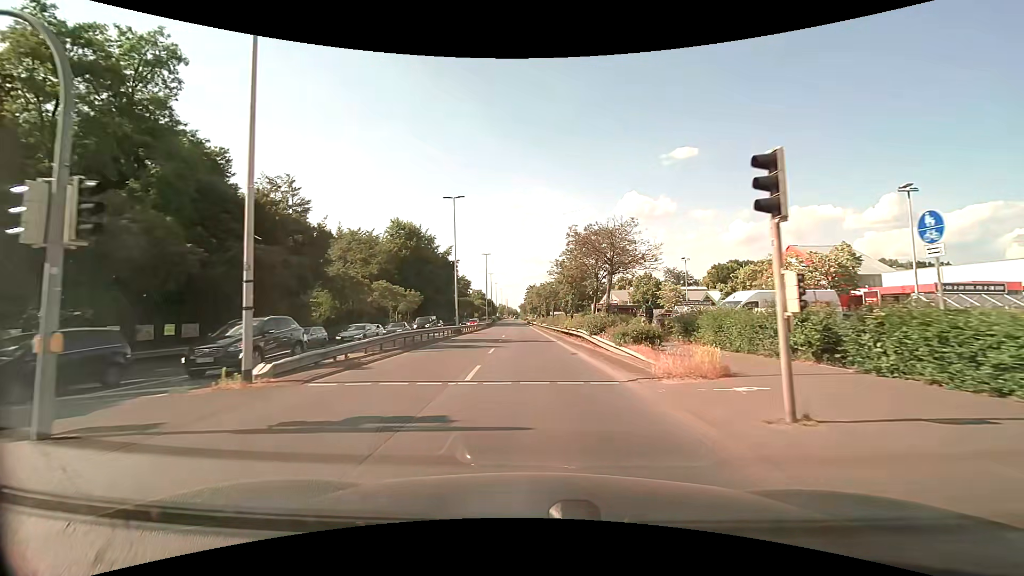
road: primary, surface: asphalt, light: Day
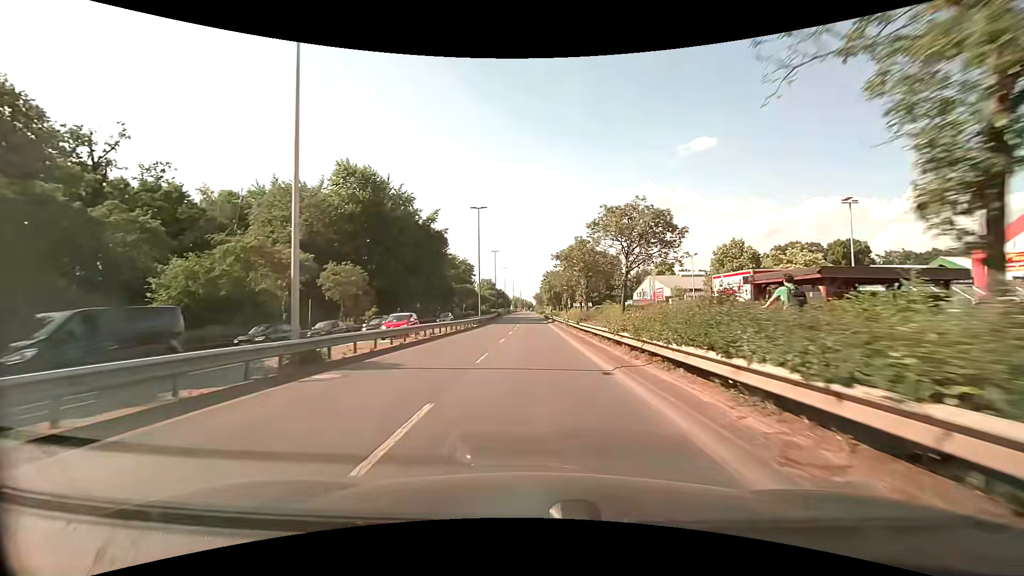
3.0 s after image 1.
(-0.5, +32.8) m; -1°
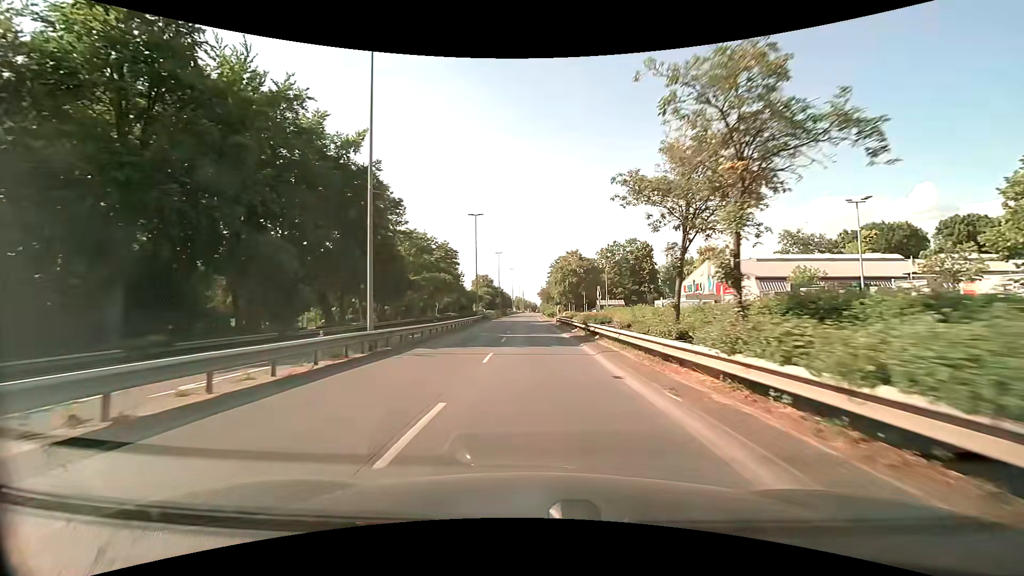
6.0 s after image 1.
(-0.4, +36.1) m; -1°
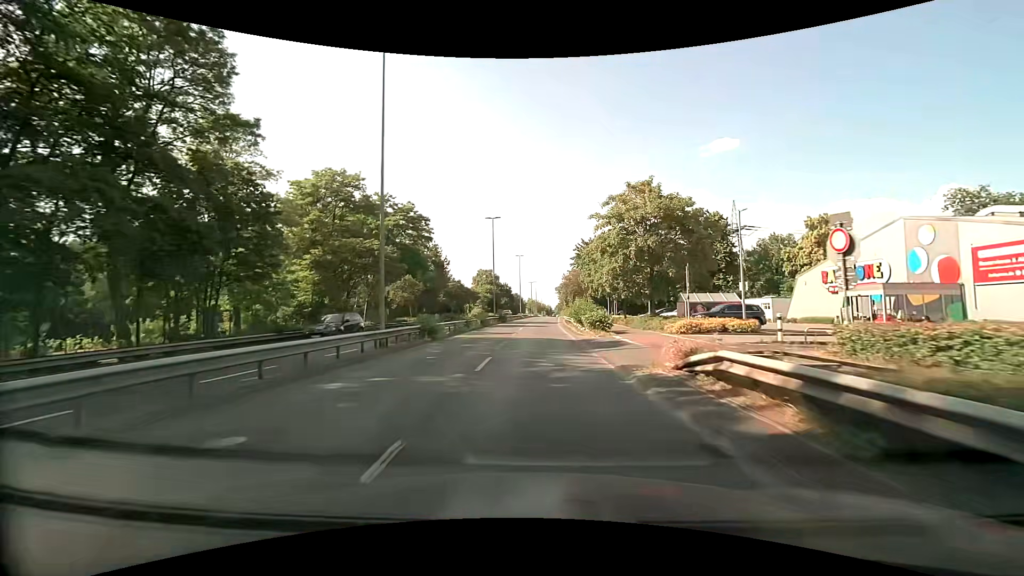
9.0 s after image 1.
(-0.4, +38.8) m; -2°
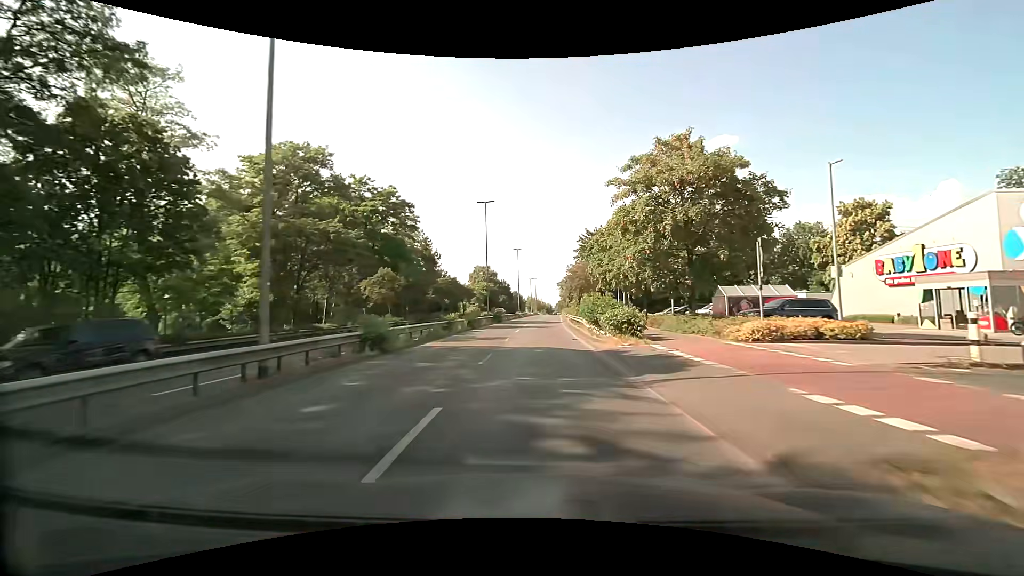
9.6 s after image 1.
(0.0, +7.9) m; 0°
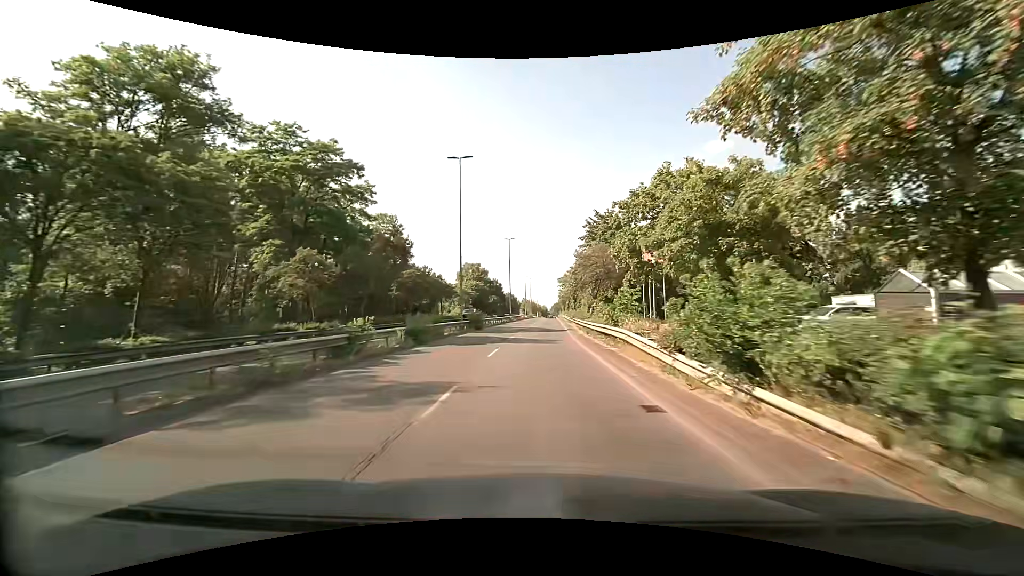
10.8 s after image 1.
(0.0, +15.4) m; 0°
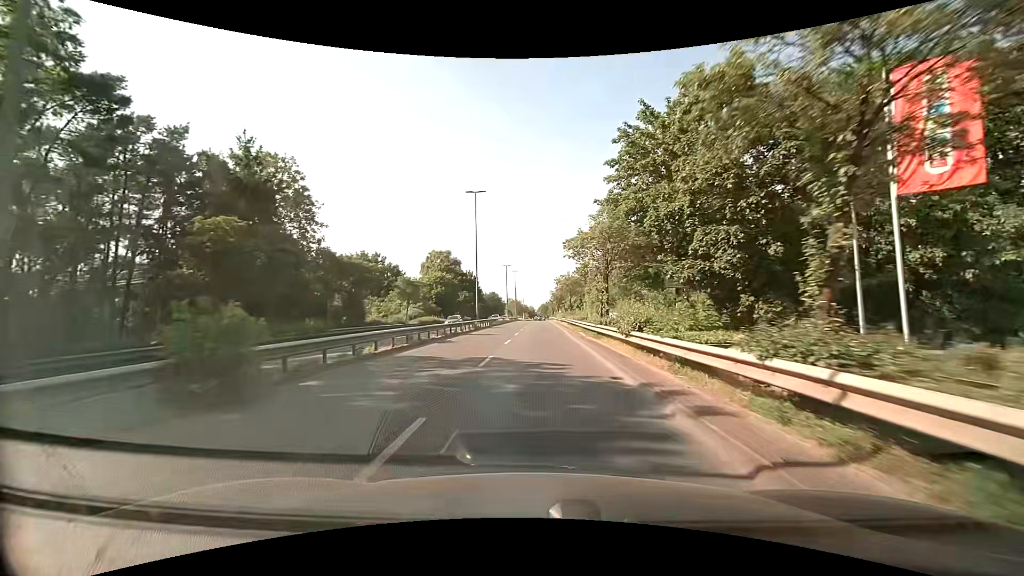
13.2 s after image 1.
(+0.3, +29.8) m; +1°
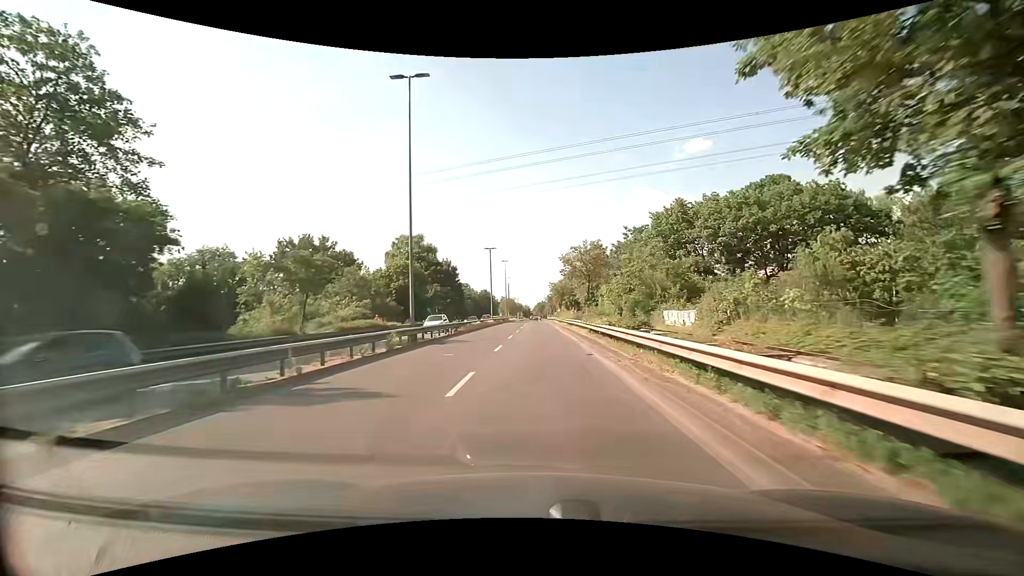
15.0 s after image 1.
(+0.4, +22.3) m; +1°
(0, +10) (0, +20) (0, +30) (0, +40) (0, +50) (0, +60) (0, +70) (0, +80) (0, +90) (0, +100) m
